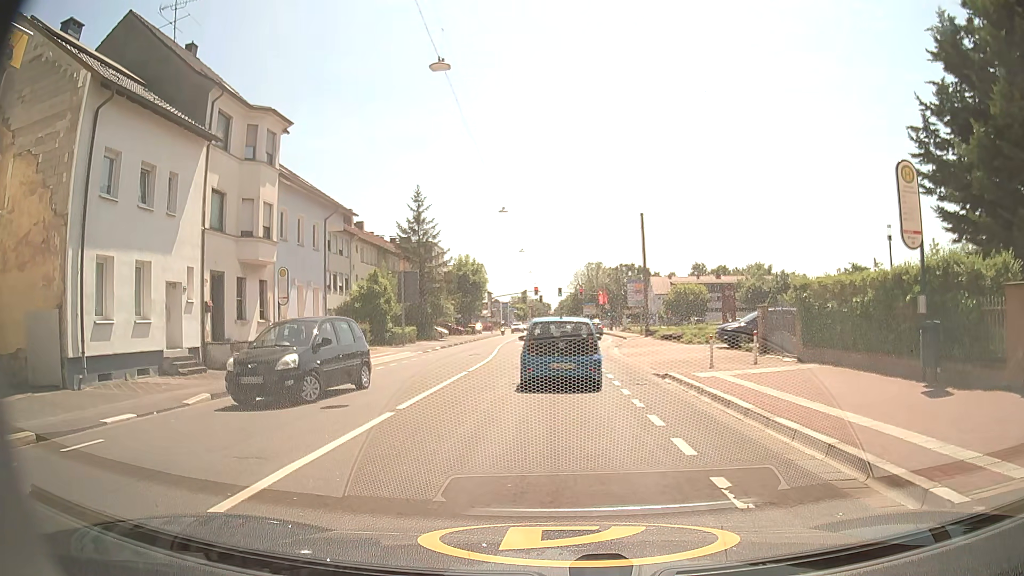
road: secondary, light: Day
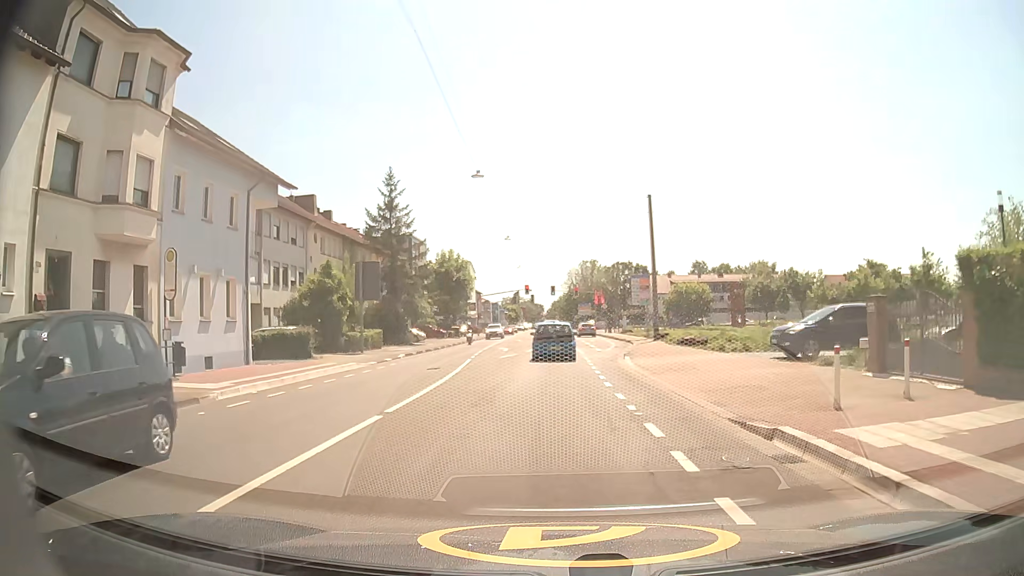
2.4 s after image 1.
(-0.2, +9.3) m; 0°
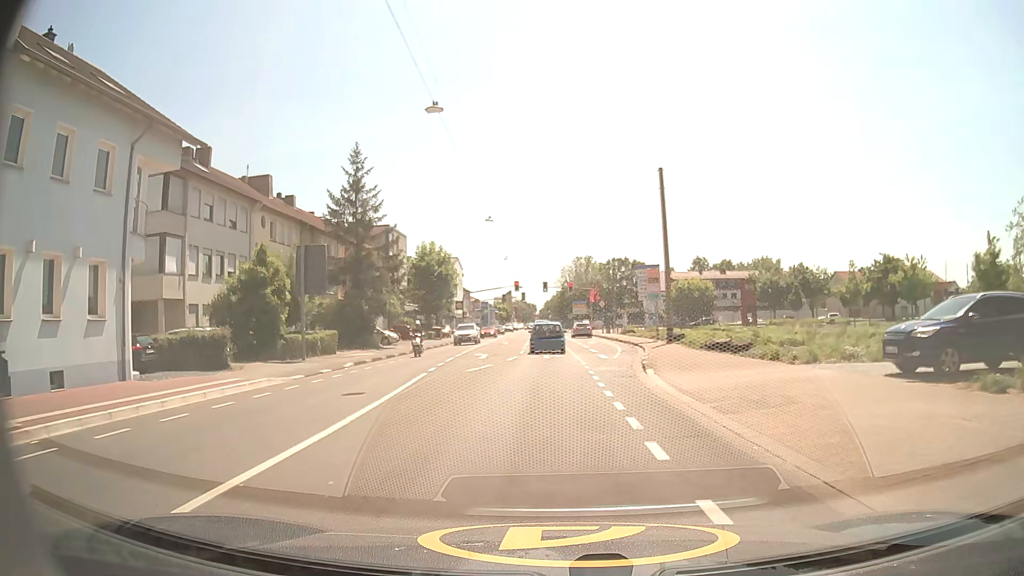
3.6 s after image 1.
(0.0, +8.6) m; 0°
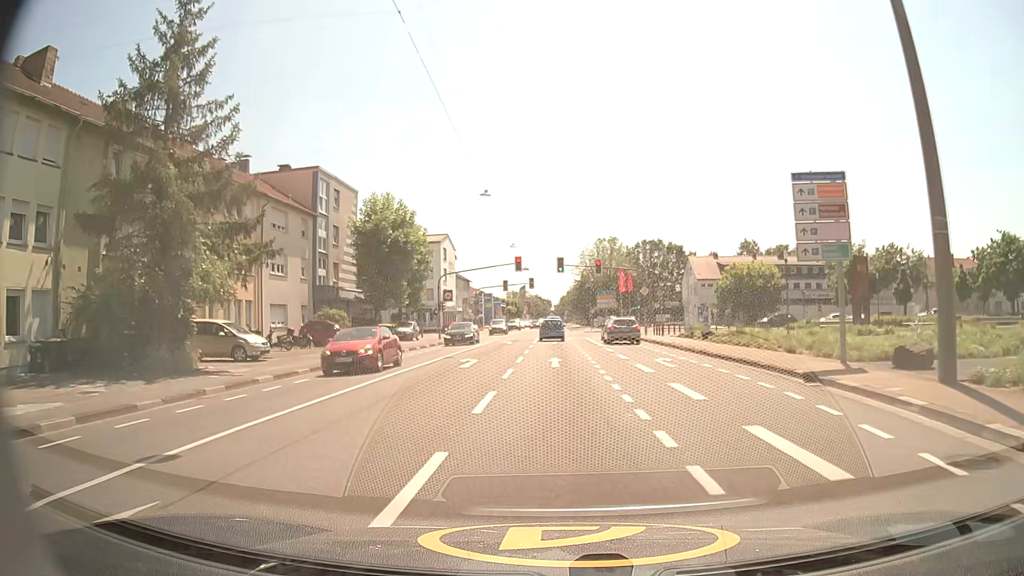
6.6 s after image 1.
(-0.4, +28.0) m; -2°
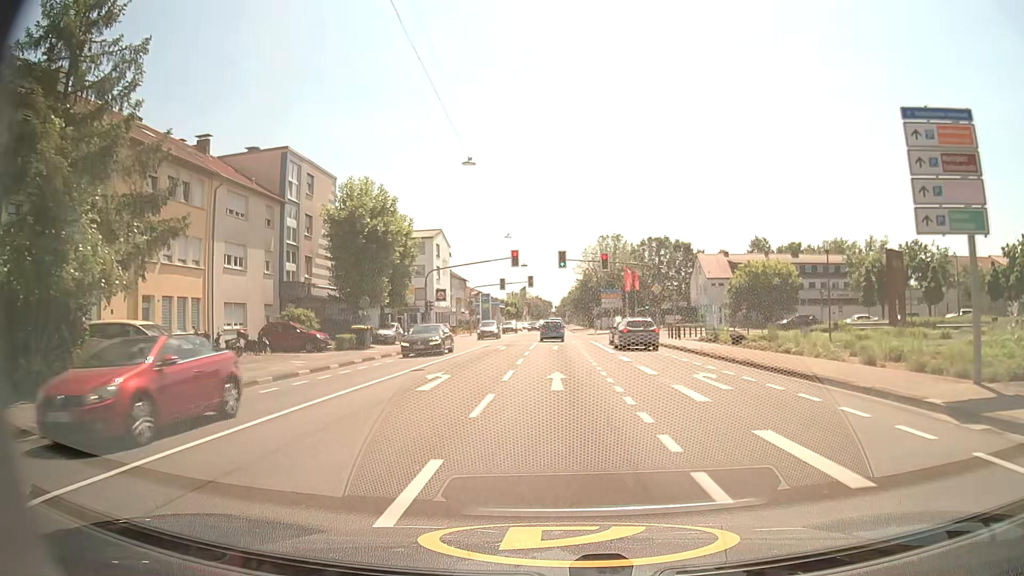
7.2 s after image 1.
(0.0, +6.3) m; 0°
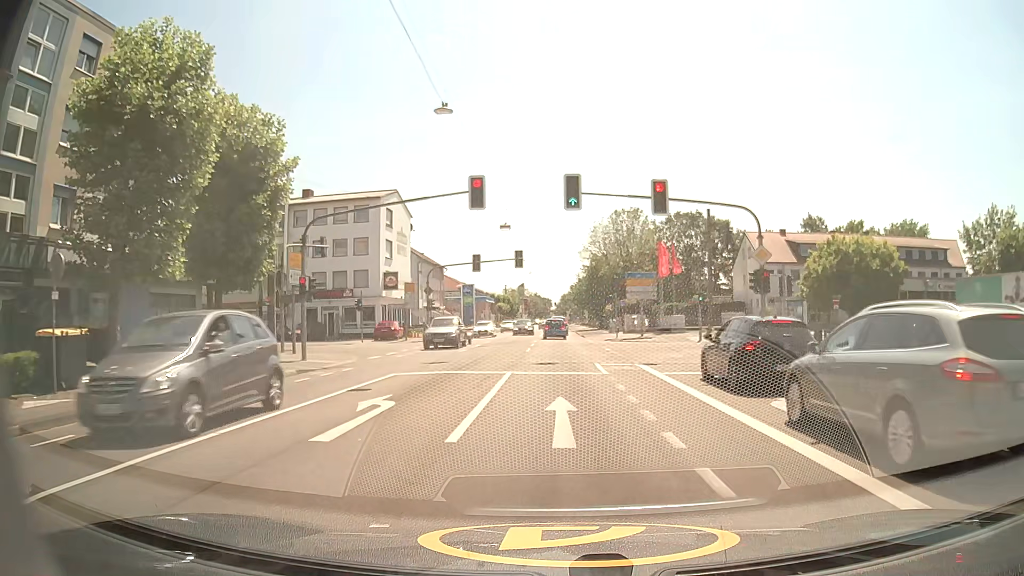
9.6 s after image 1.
(-0.1, +26.1) m; 0°
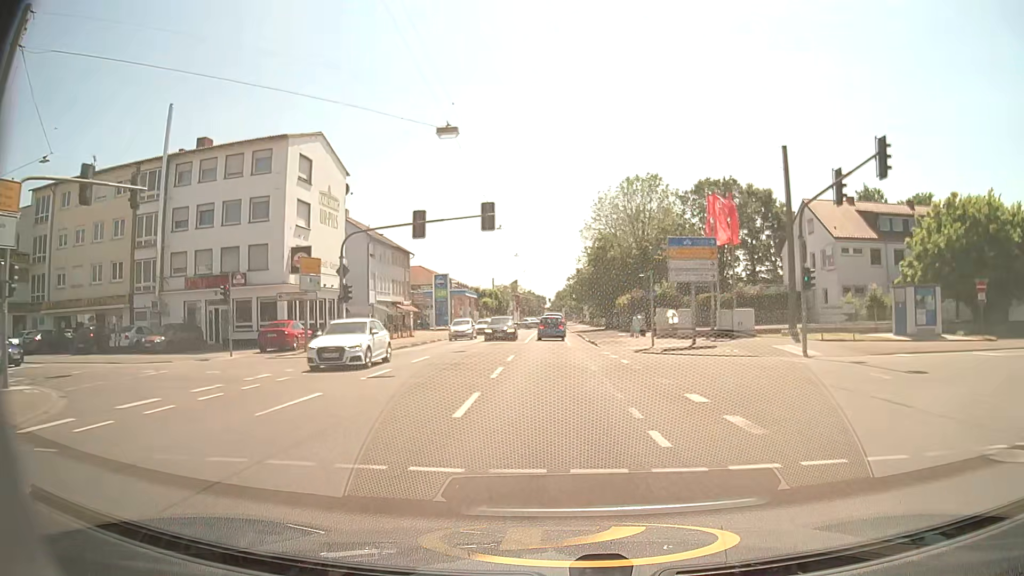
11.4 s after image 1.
(+0.1, +20.2) m; +1°
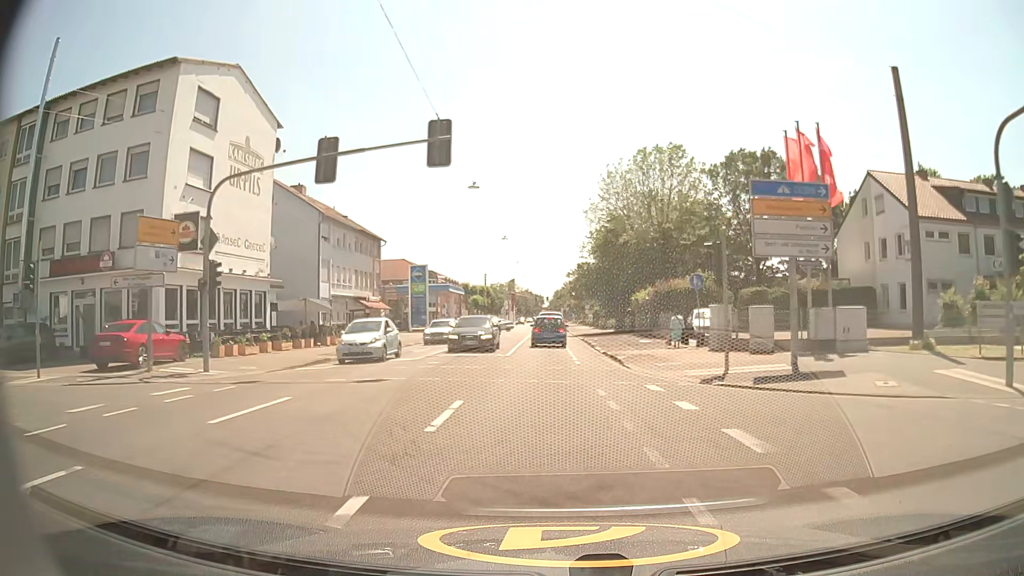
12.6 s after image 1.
(0.0, +12.9) m; 0°
